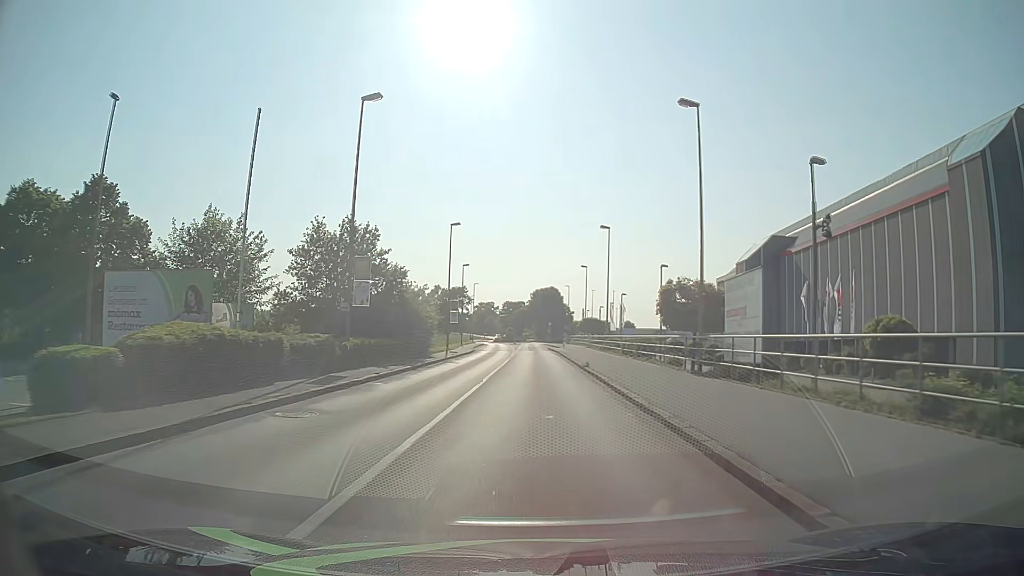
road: tertiary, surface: asphalt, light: Day
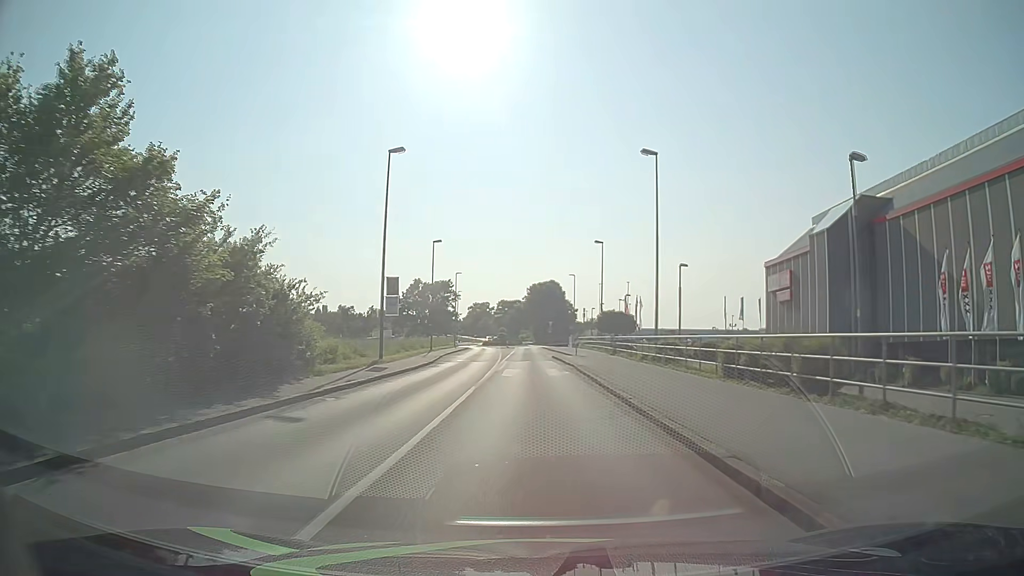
(0.0, +23.0) m; 0°
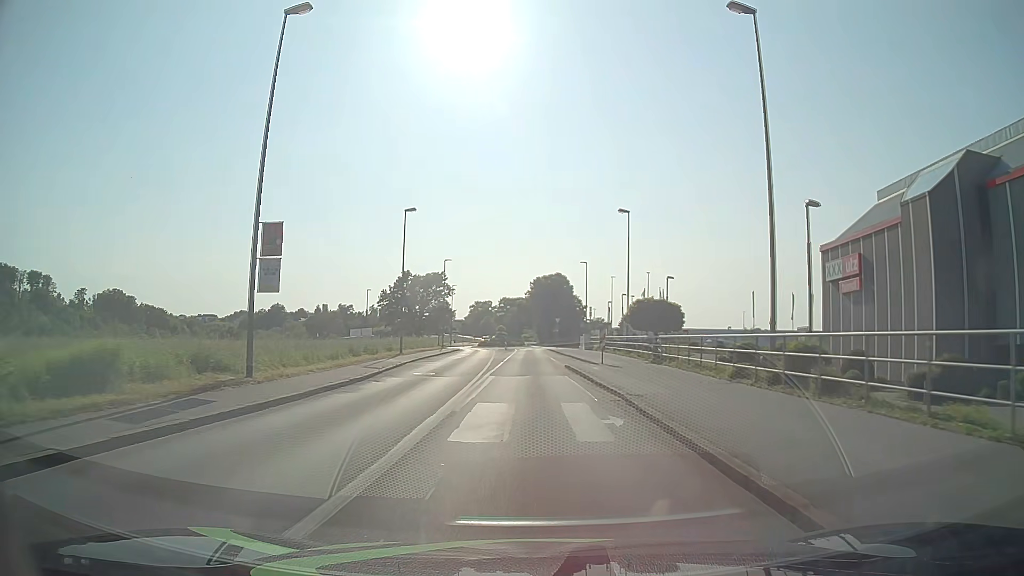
(0.0, +15.3) m; -1°
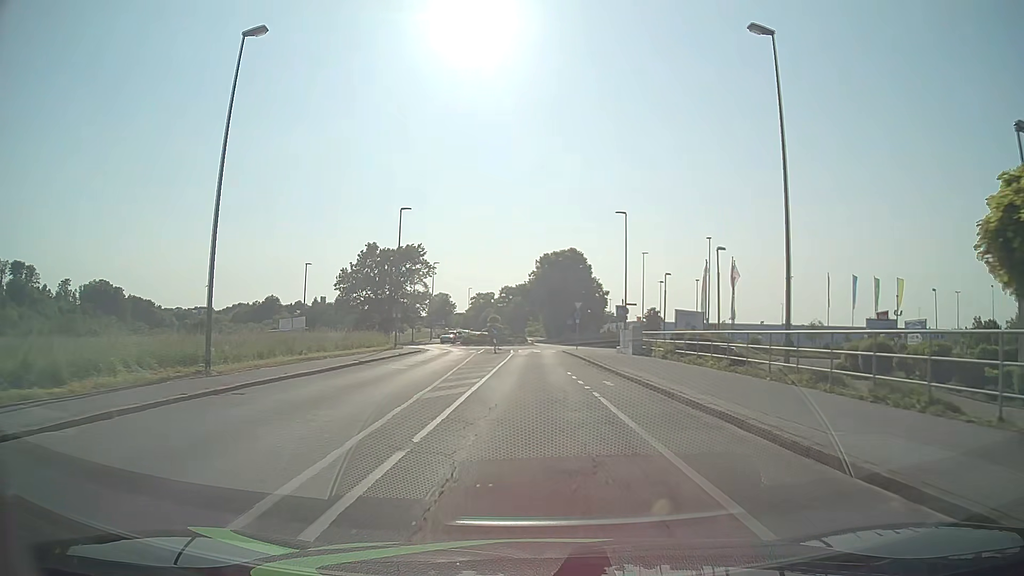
(0.0, +28.6) m; -1°
(0, +10) (0, +20) (0, +30) (0, +40) (0, +50) (+3, +60) (+5, +69) (+2, +78) (-1, +88) (-2, +98) m
